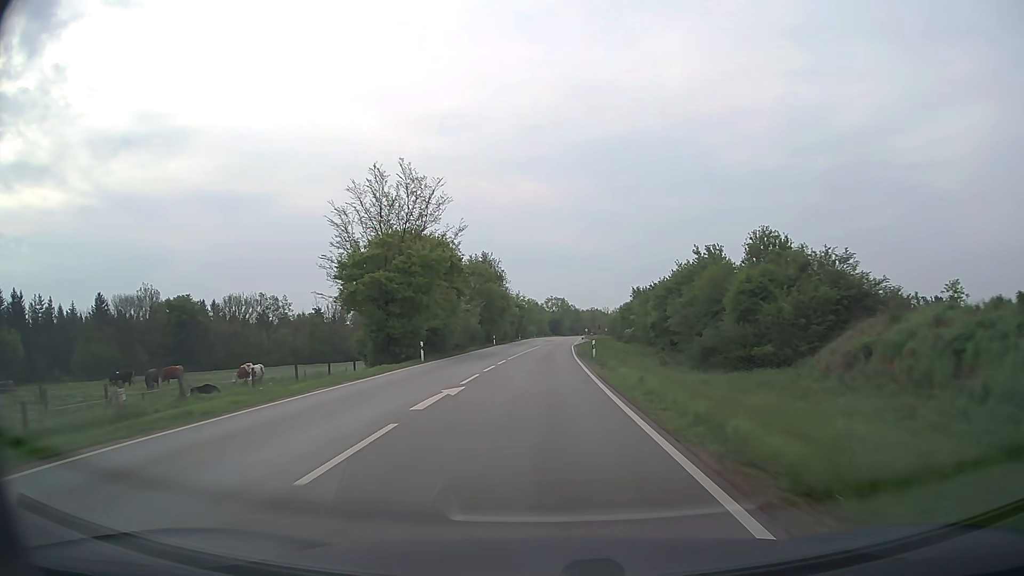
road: secondary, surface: asphalt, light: Day
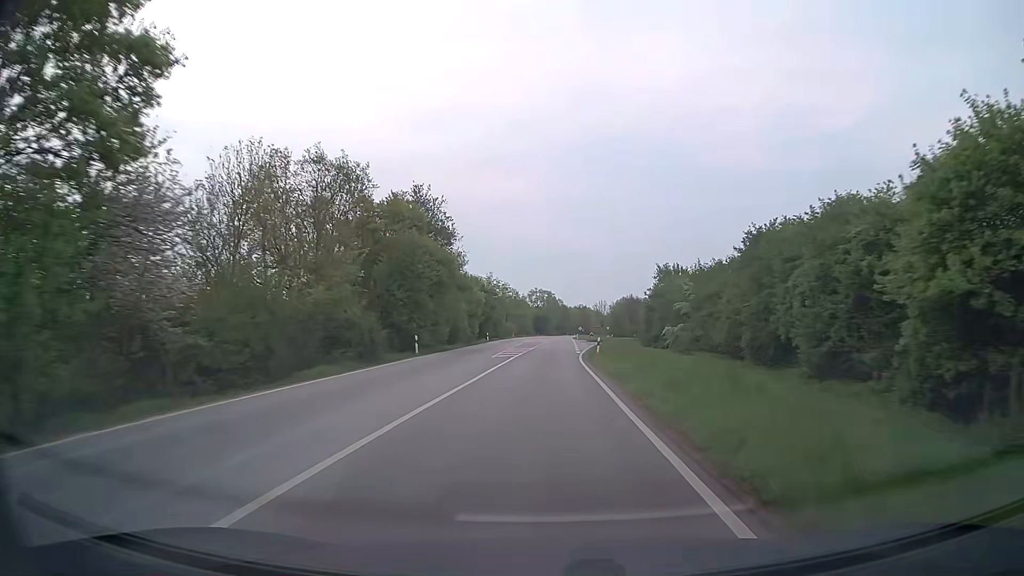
(+0.4, +40.7) m; +1°
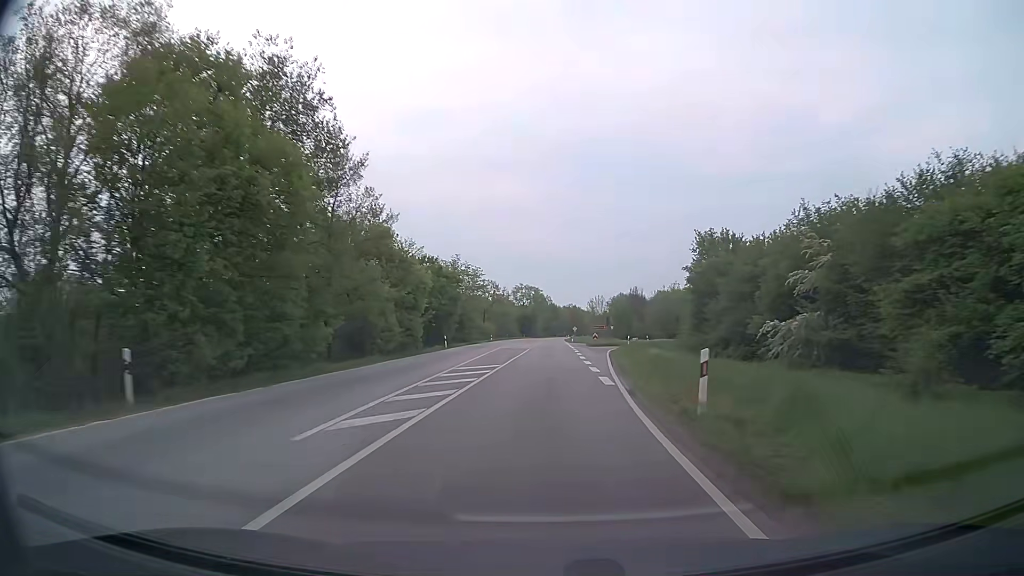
(+0.2, +27.1) m; +1°
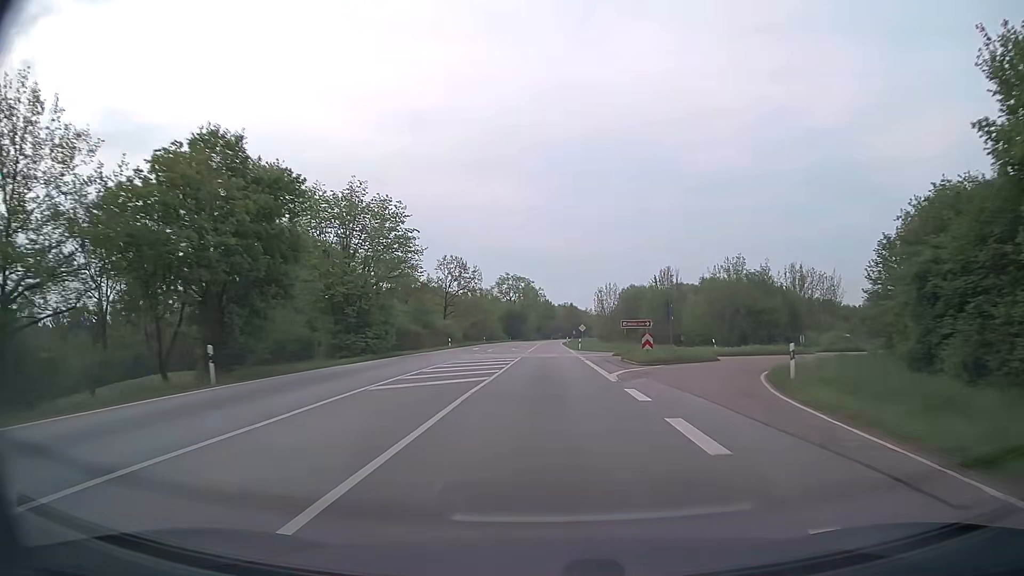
(+0.3, +40.3) m; +1°
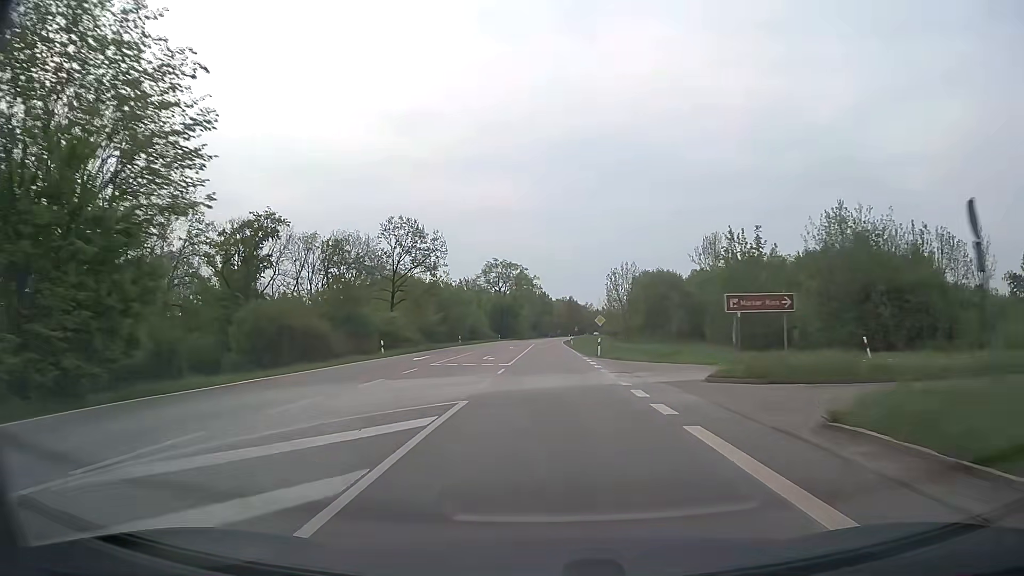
(+0.1, +26.9) m; 0°
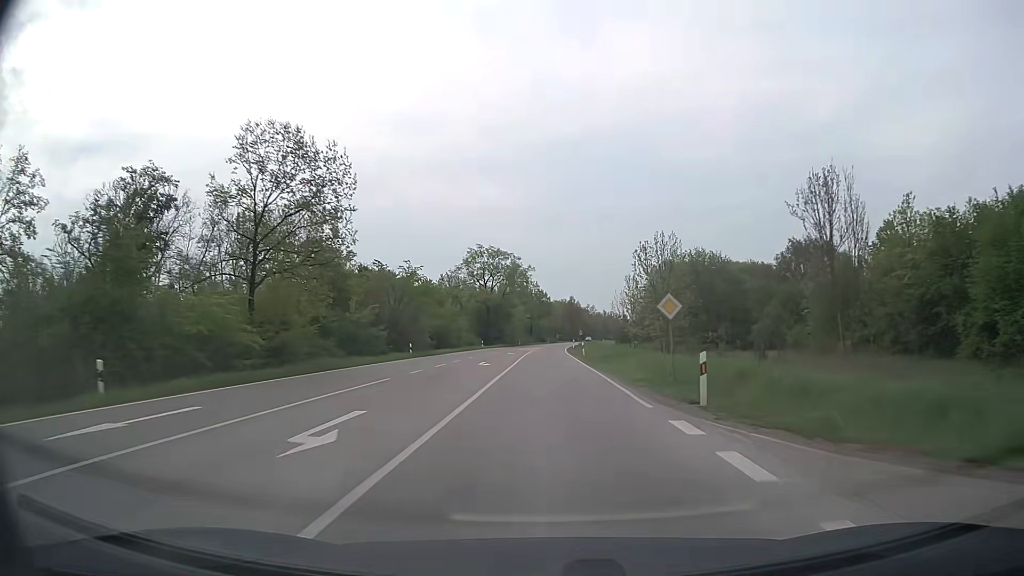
(+0.1, +26.9) m; 0°
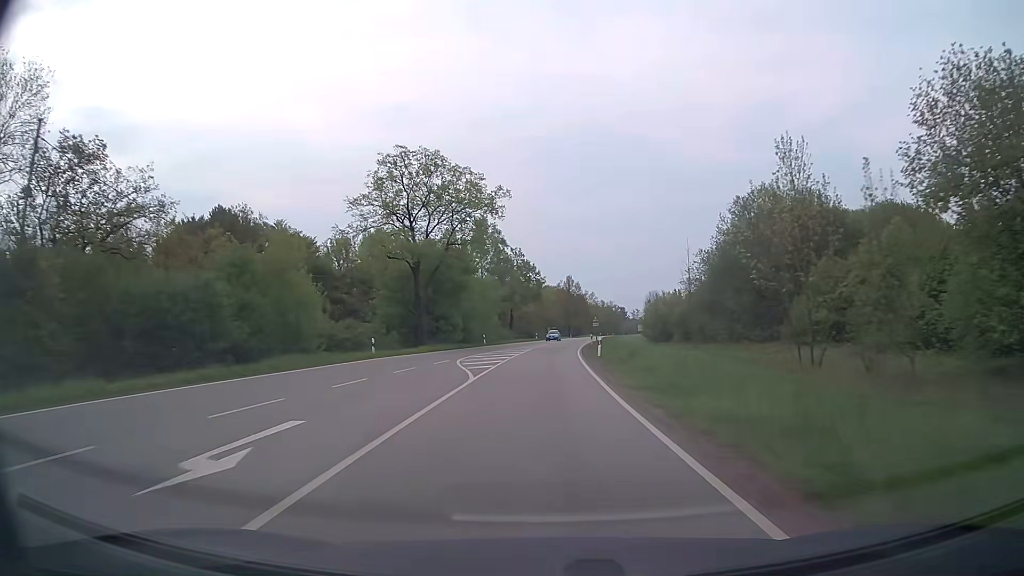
(+0.3, +53.2) m; +1°
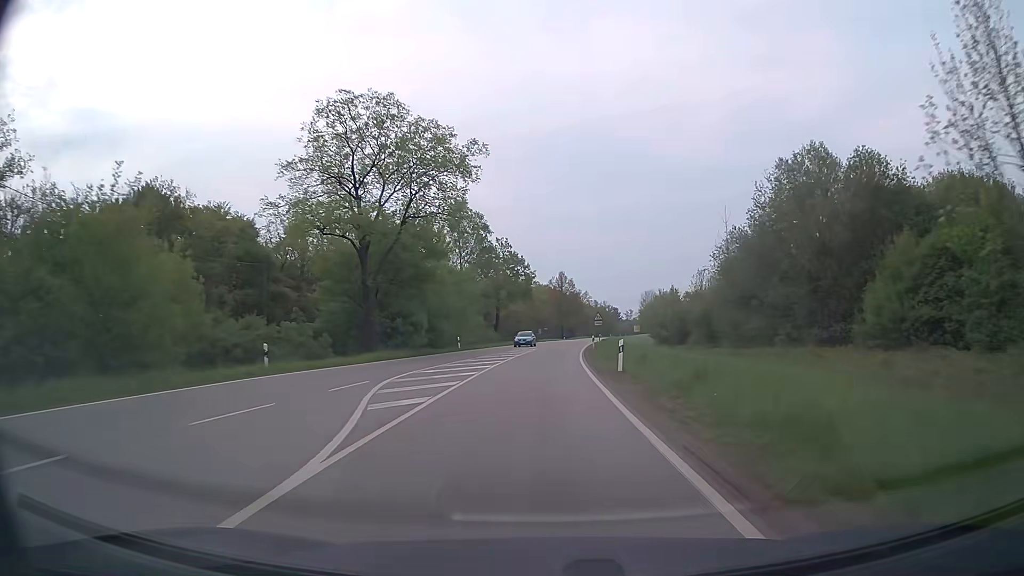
(+0.1, +13.4) m; +1°
(0, +10) (0, +20) (+1, +30) (+1, +40) (+2, +50) (+2, +60) (+3, +70) (+4, +80) (+5, +90) (+6, +100) m
